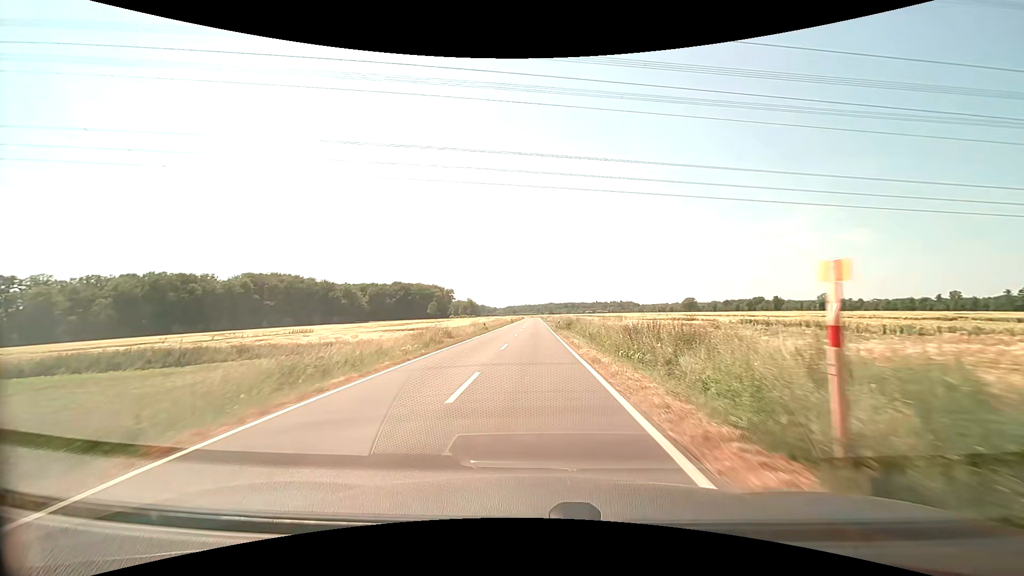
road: secondary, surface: asphalt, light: Day
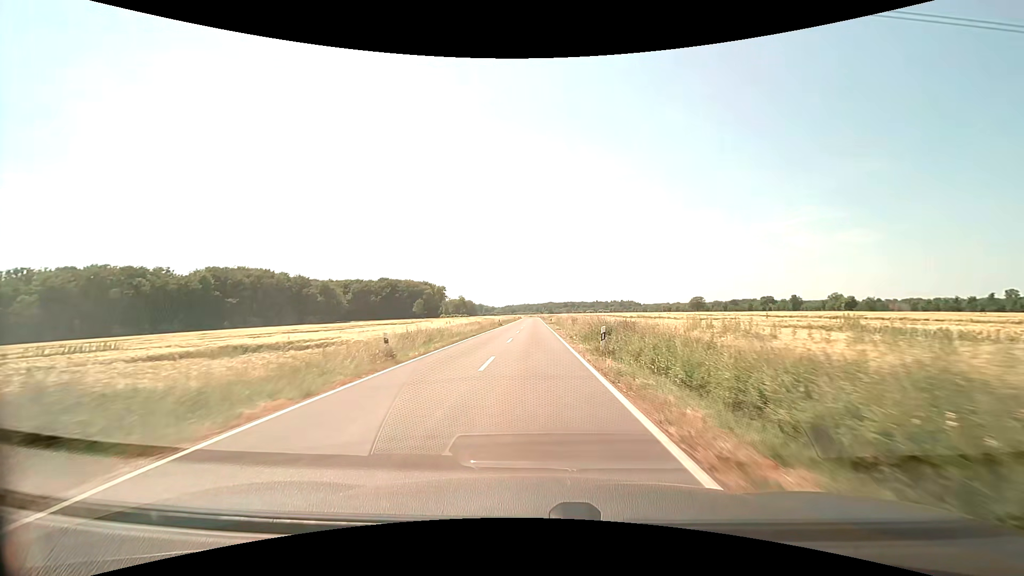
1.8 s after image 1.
(0.0, +31.7) m; 0°
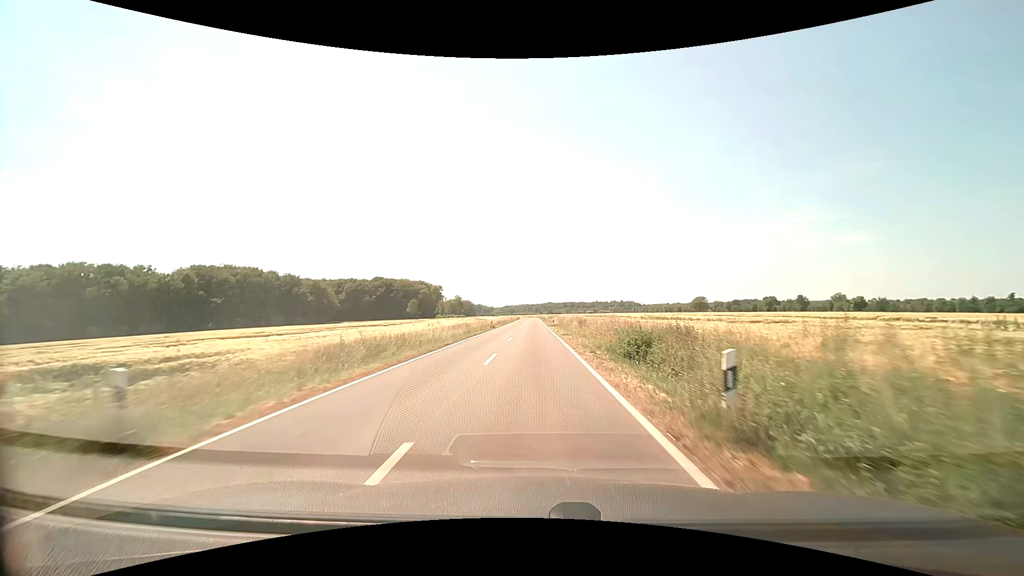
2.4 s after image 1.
(0.0, +10.6) m; 0°
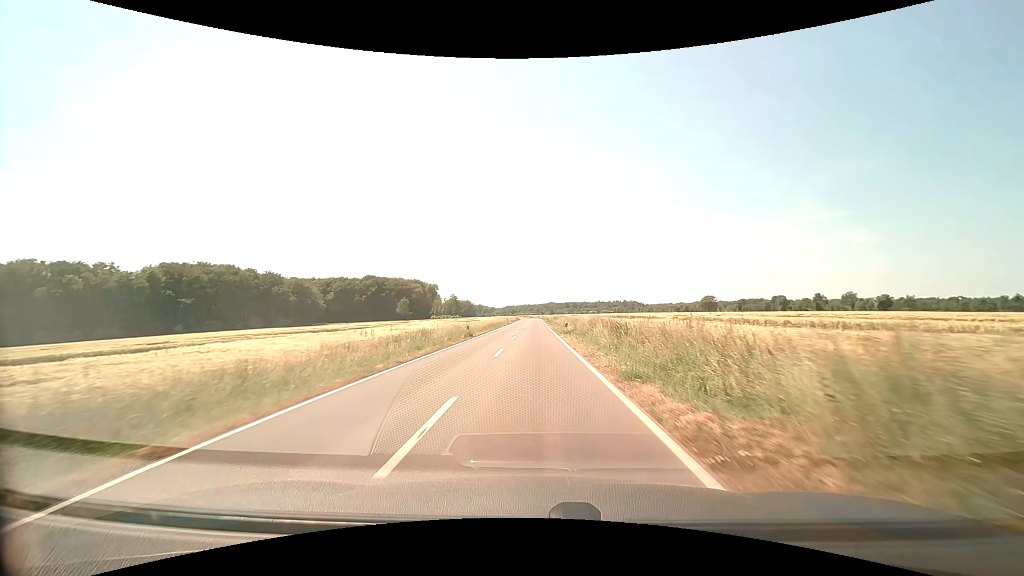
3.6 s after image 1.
(0.0, +21.1) m; 0°
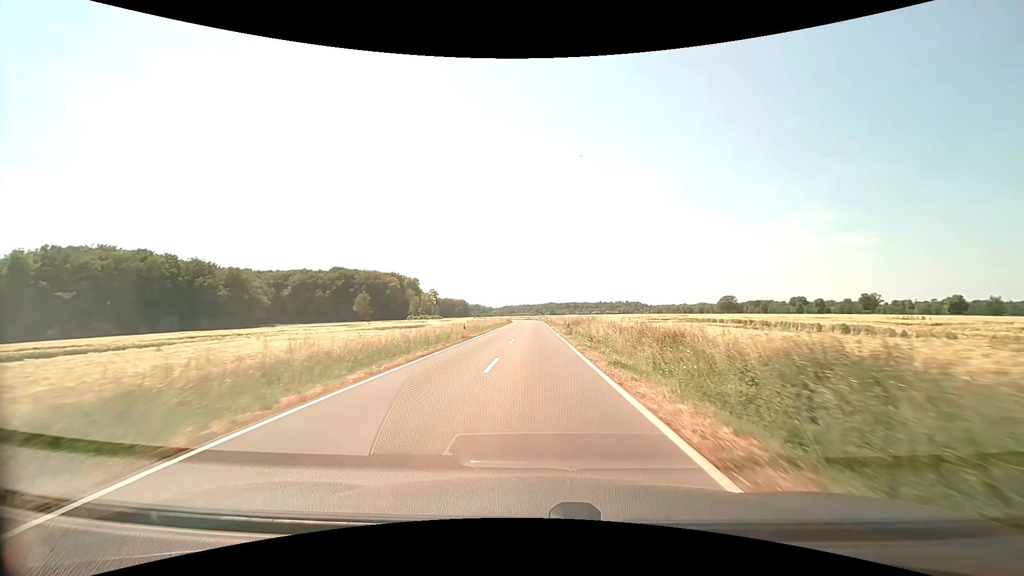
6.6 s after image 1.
(0.0, +52.4) m; 0°
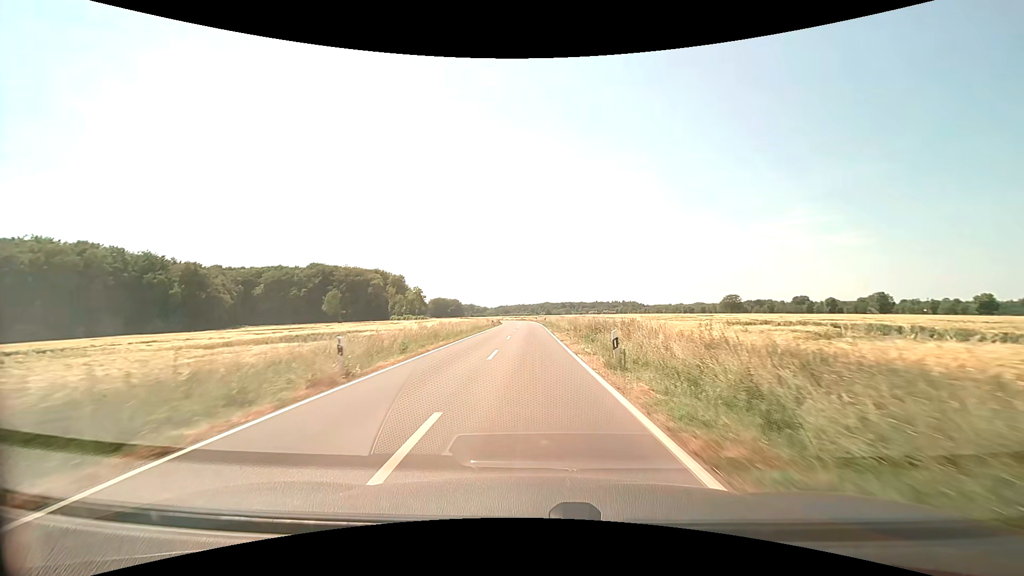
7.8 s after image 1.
(+0.1, +20.9) m; +1°
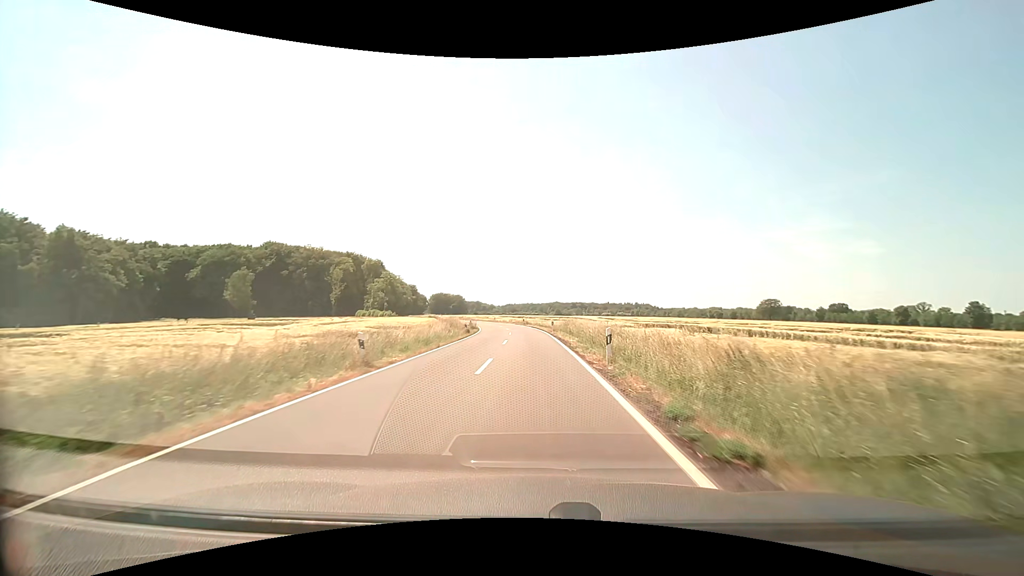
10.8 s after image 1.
(-0.4, +51.6) m; -1°
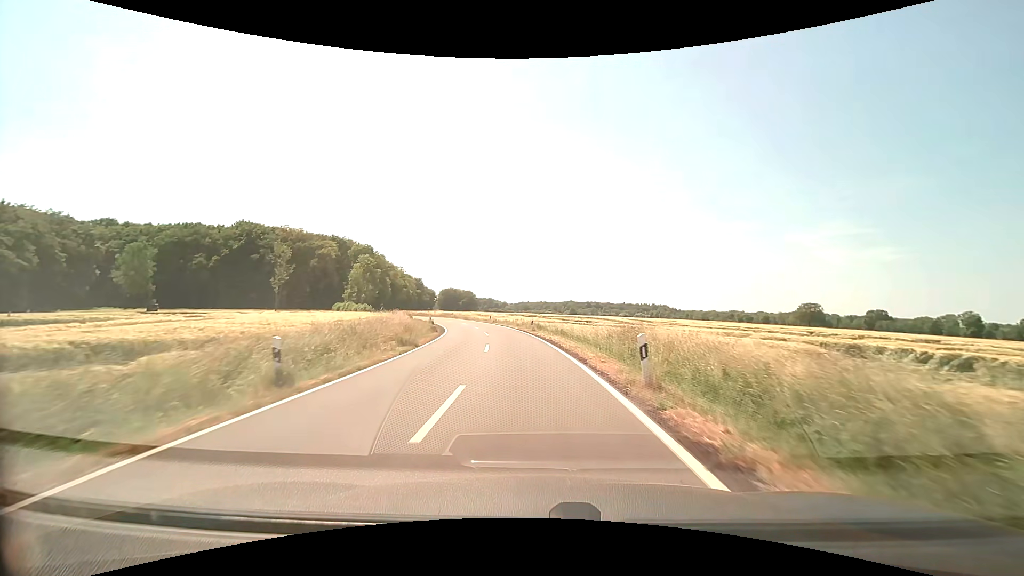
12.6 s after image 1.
(-0.2, +30.2) m; -1°
(0, +10) (-1, +20) (-1, +30) (-3, +40) (-5, +50) (-7, +59) (-10, +69) (-13, +78) (-17, +88) (-22, +97) m
